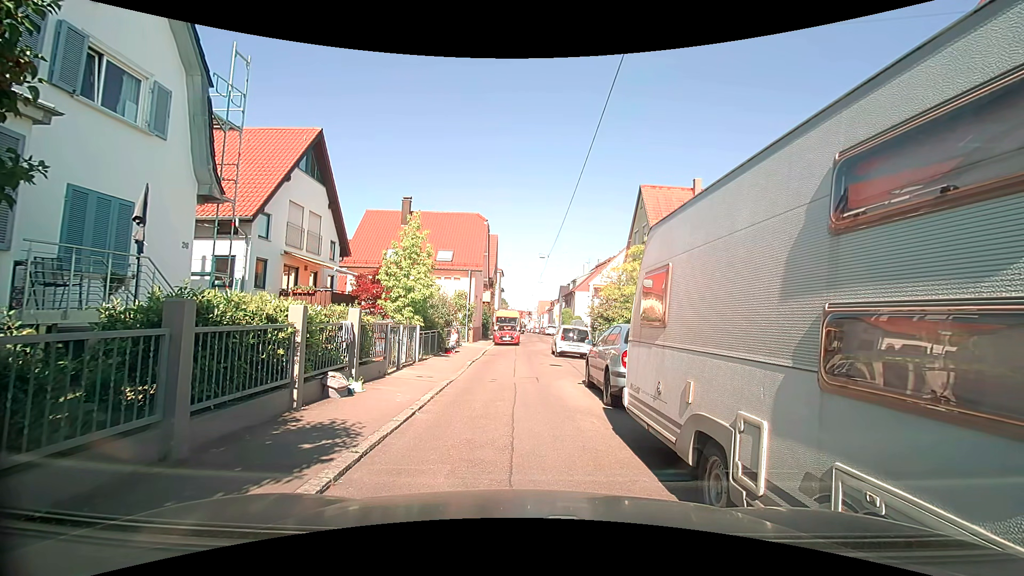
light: Day
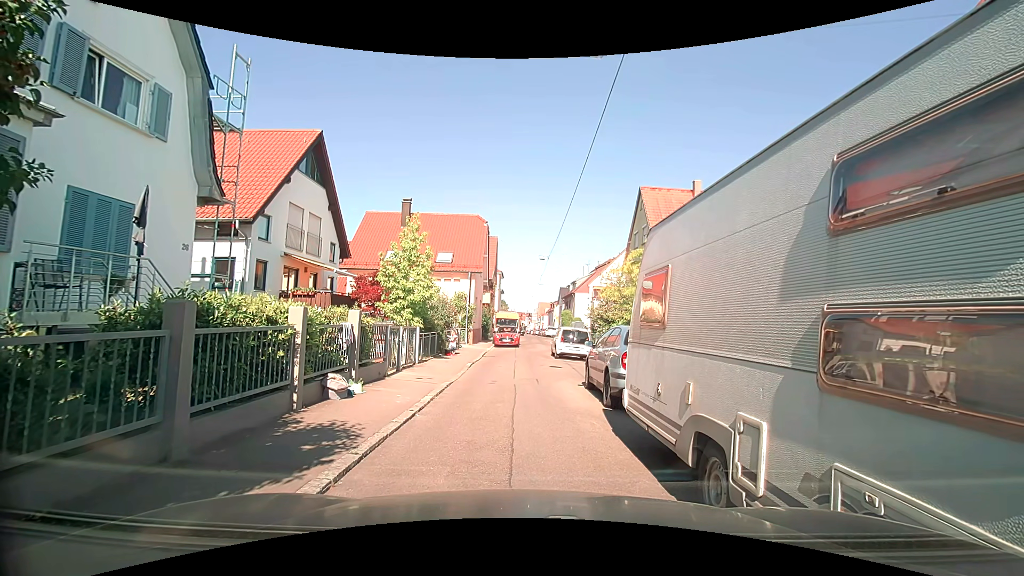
(0.0, 0.0) m; 0°
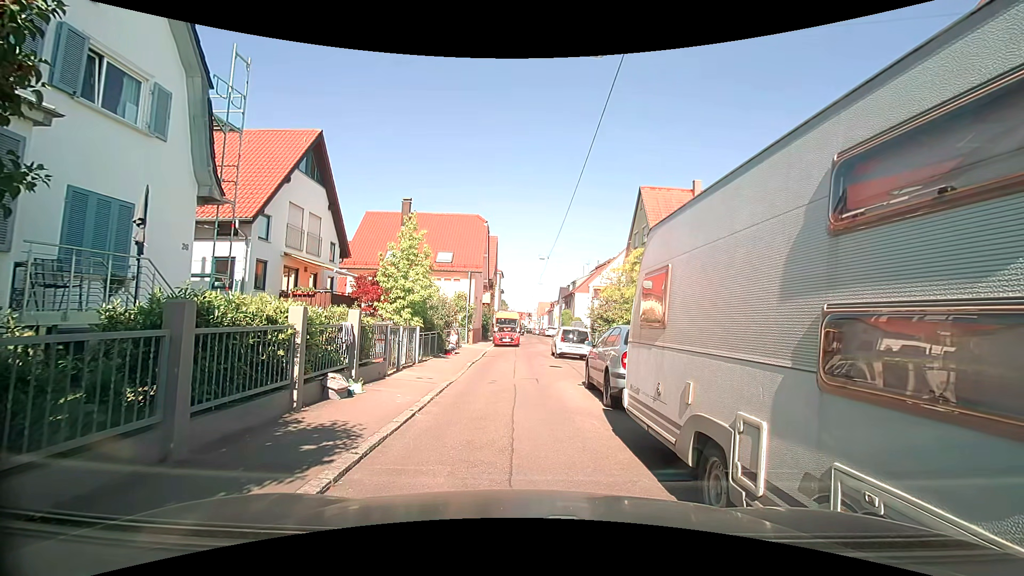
(0.0, 0.0) m; 0°
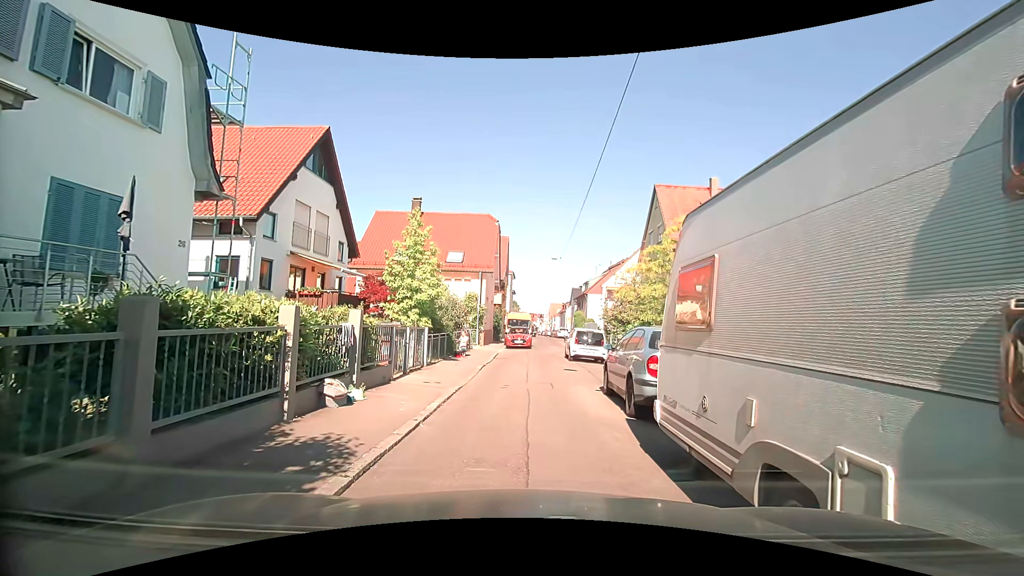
(0.0, +0.7) m; 0°
